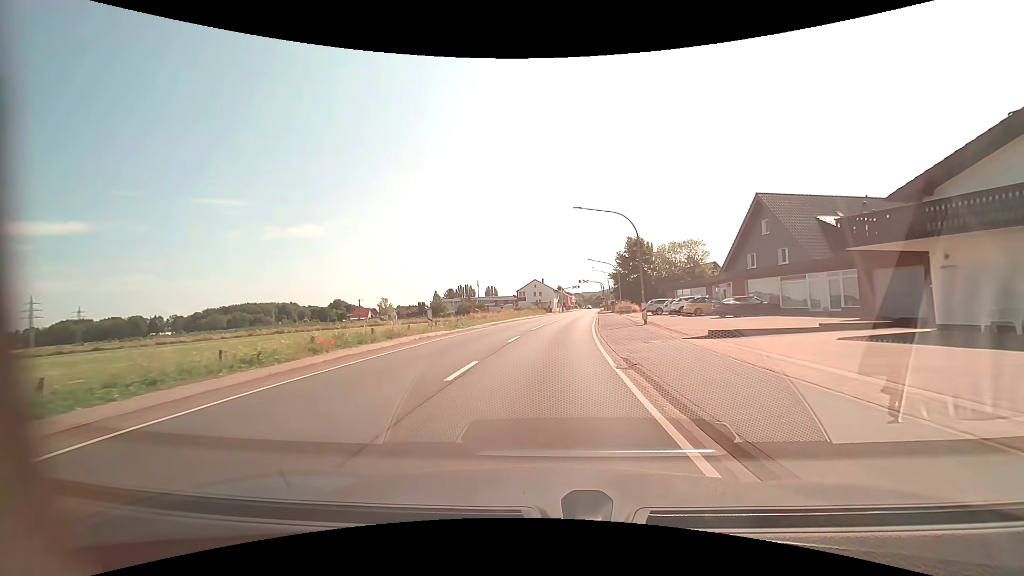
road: primary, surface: asphalt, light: Day
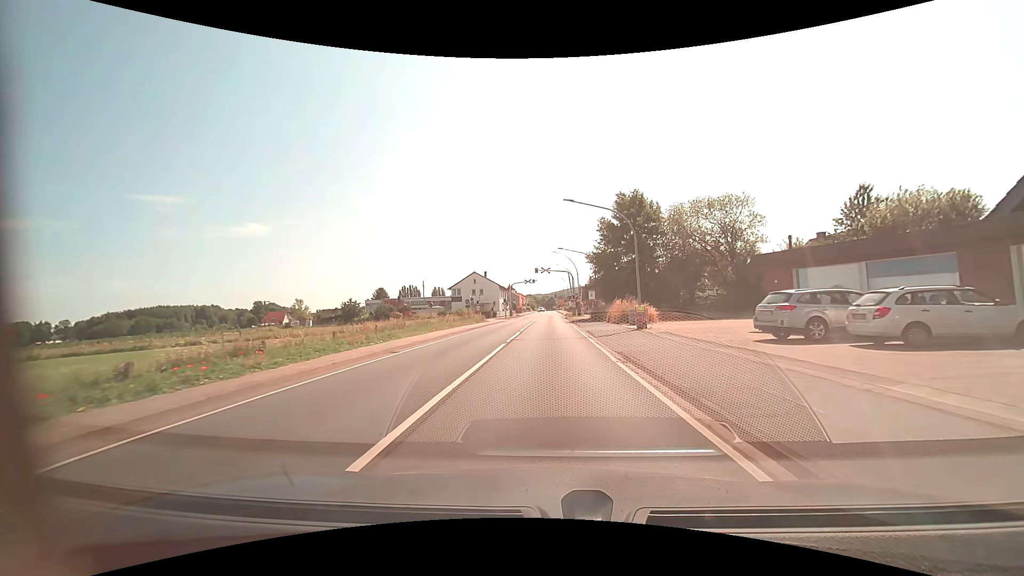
(+1.5, +35.8) m; +6°
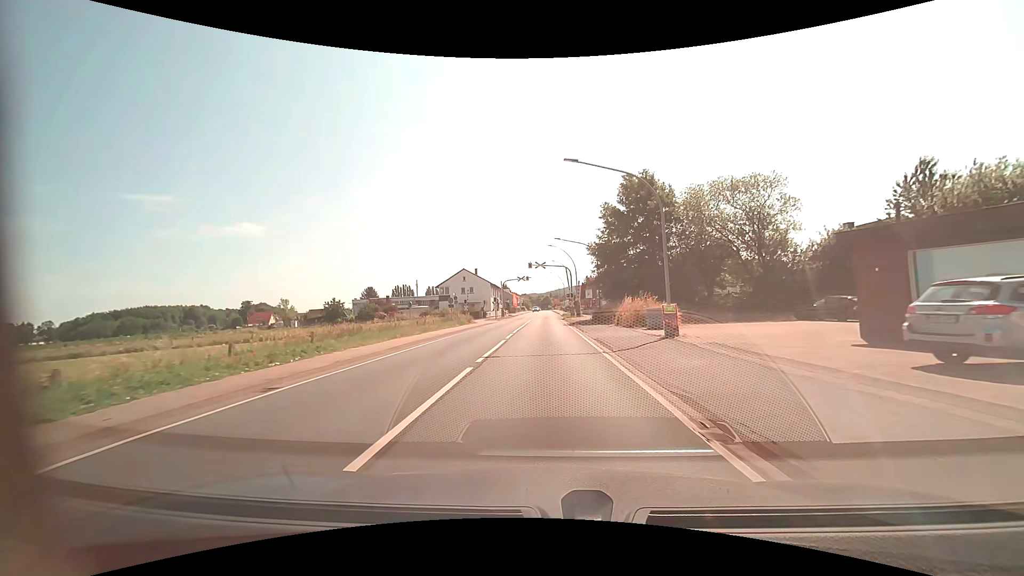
(0.0, +7.1) m; 0°
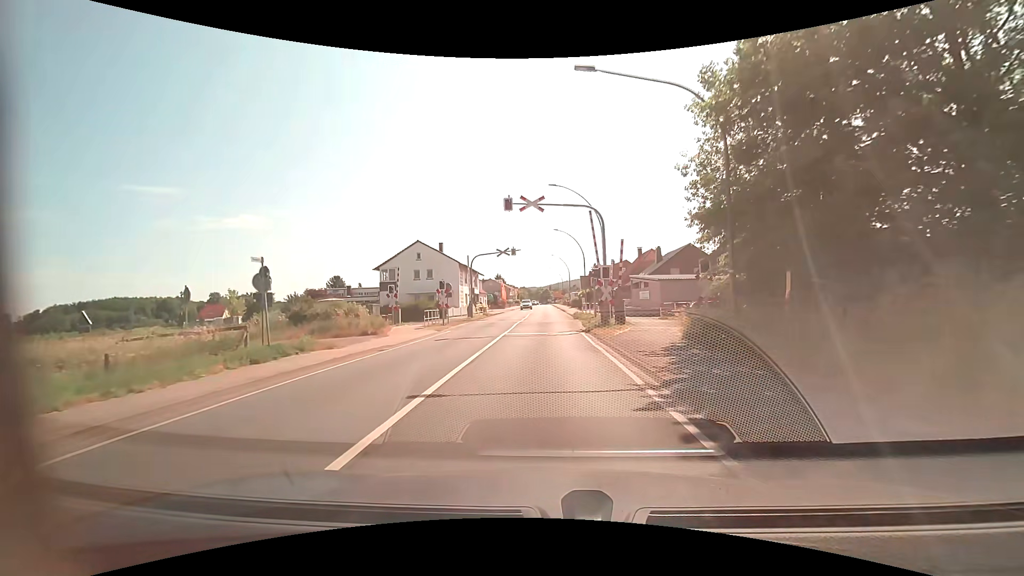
(+0.2, +31.7) m; 0°
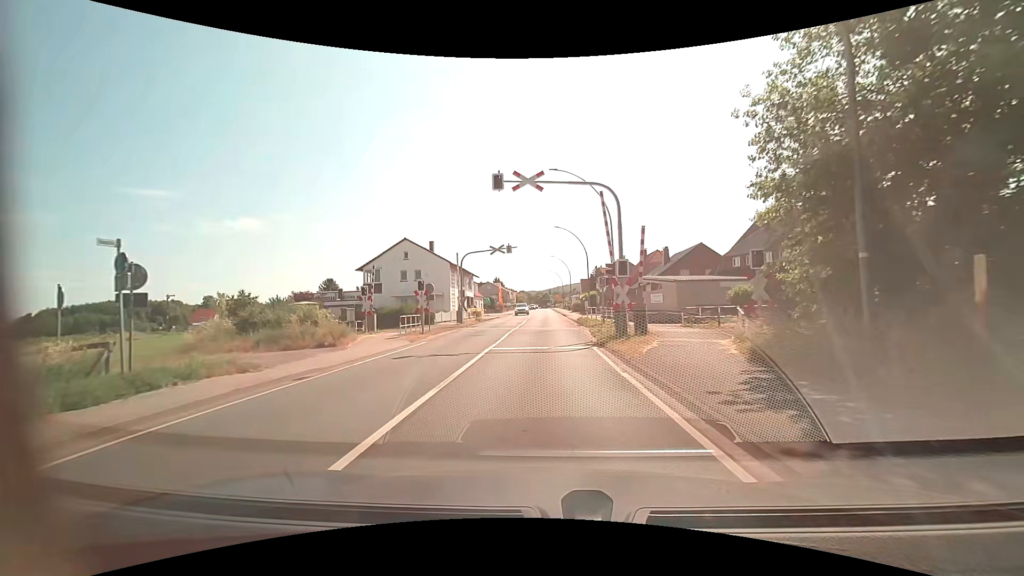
(0.0, +5.1) m; 0°
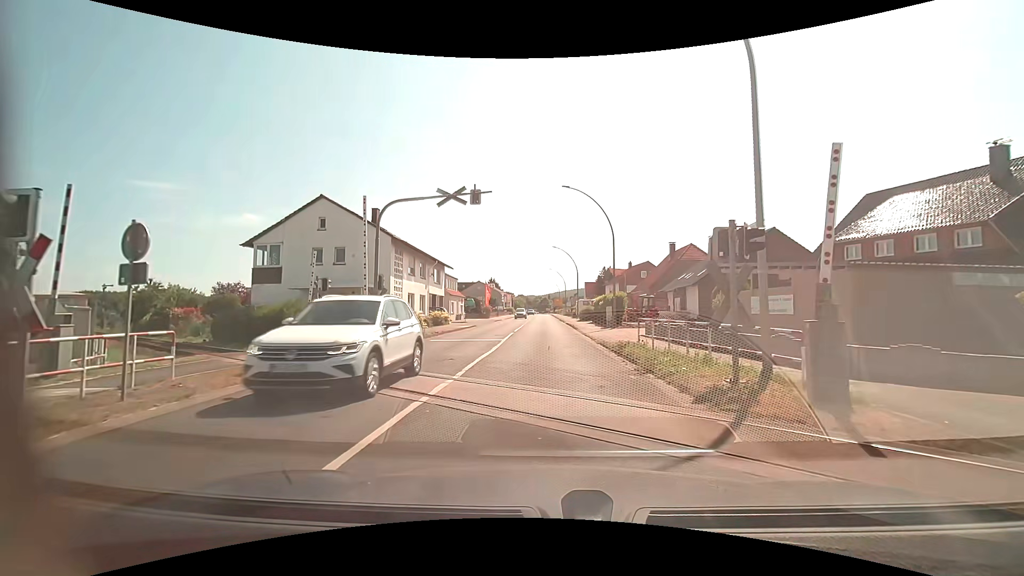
(0.0, +20.0) m; -1°
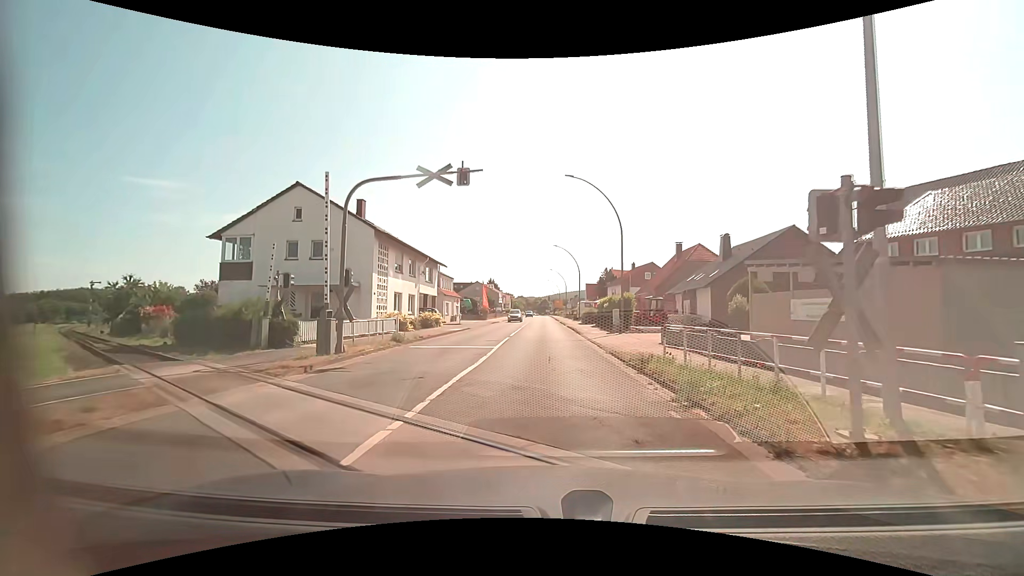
(0.0, +3.4) m; +1°
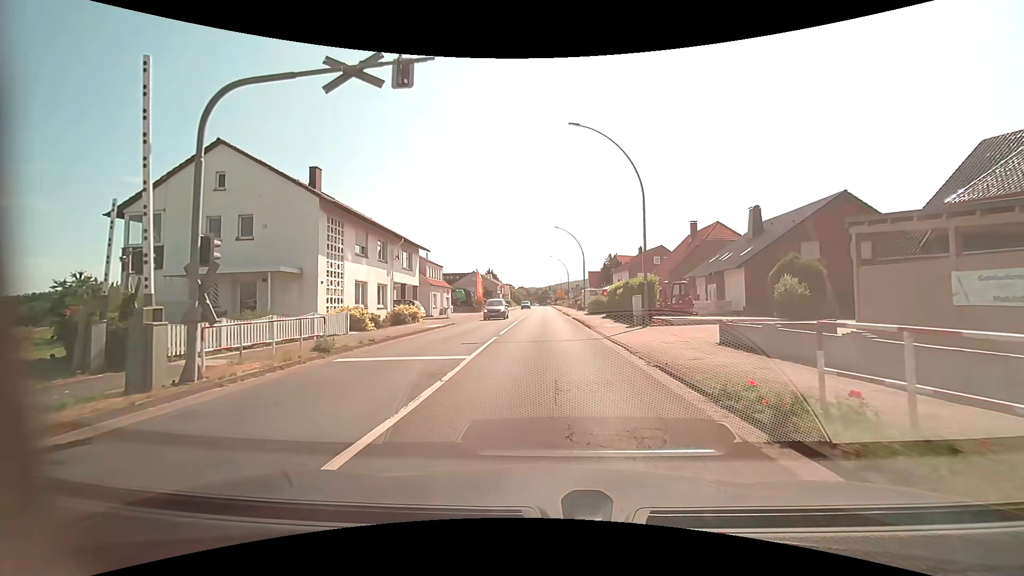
(0.0, +7.1) m; 0°
(0, +10) (0, +20) (0, +30) (0, +40) (0, +50) (0, +60) (0, +70) (0, +80) (0, +90) (-1, +100) m
